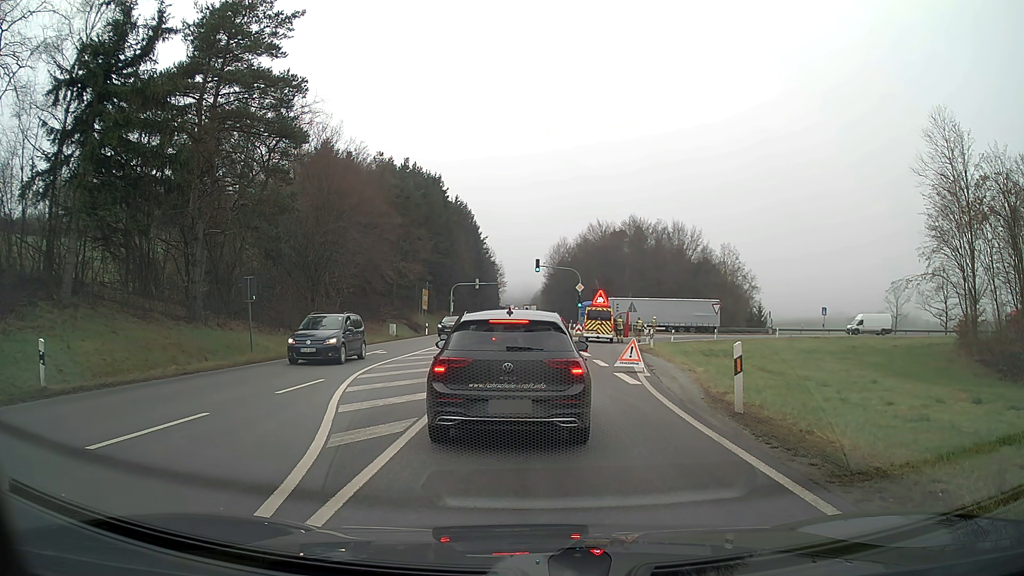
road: primary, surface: asphalt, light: Day
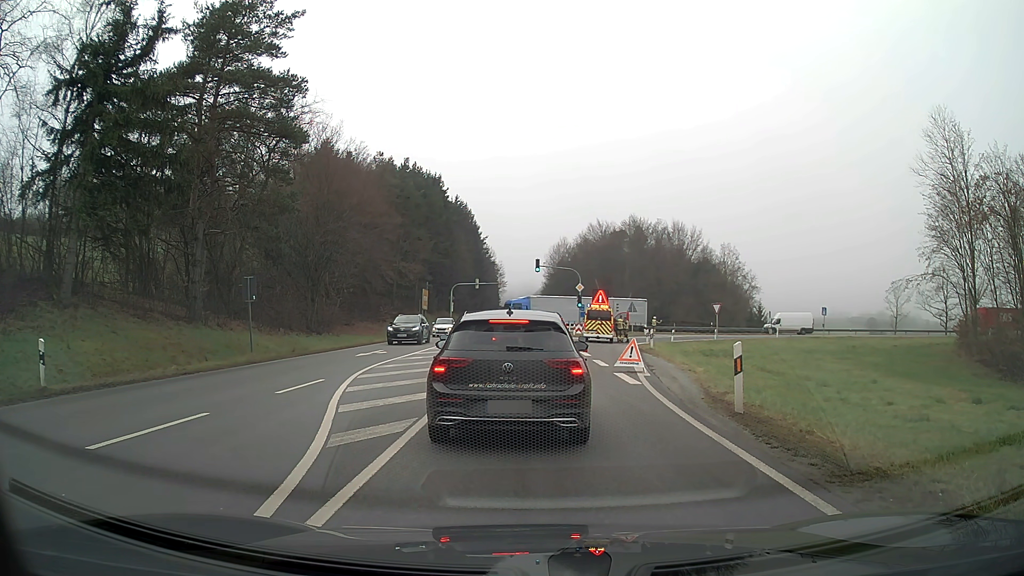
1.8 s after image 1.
(0.0, 0.0) m; 0°
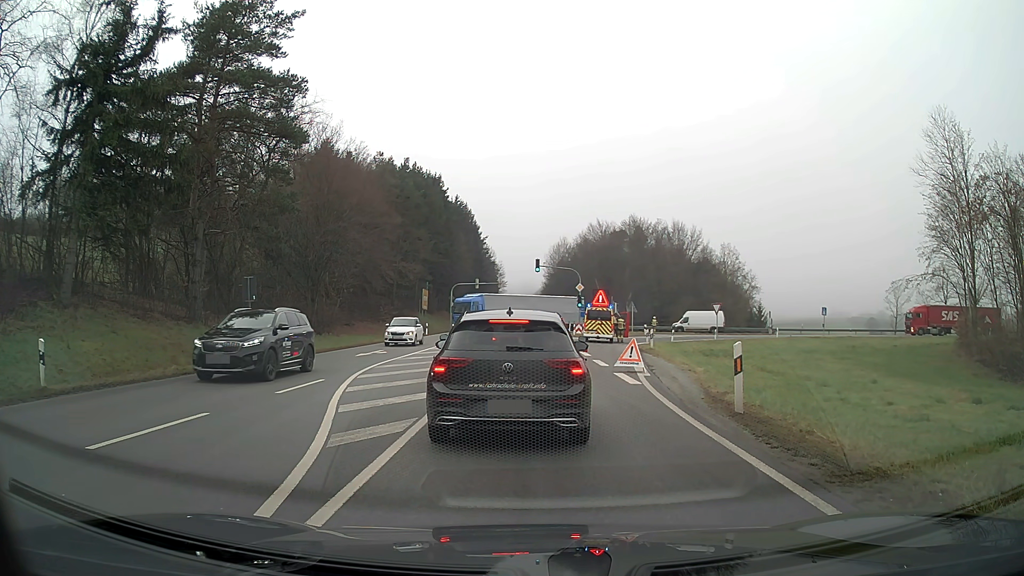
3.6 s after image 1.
(0.0, 0.0) m; 0°
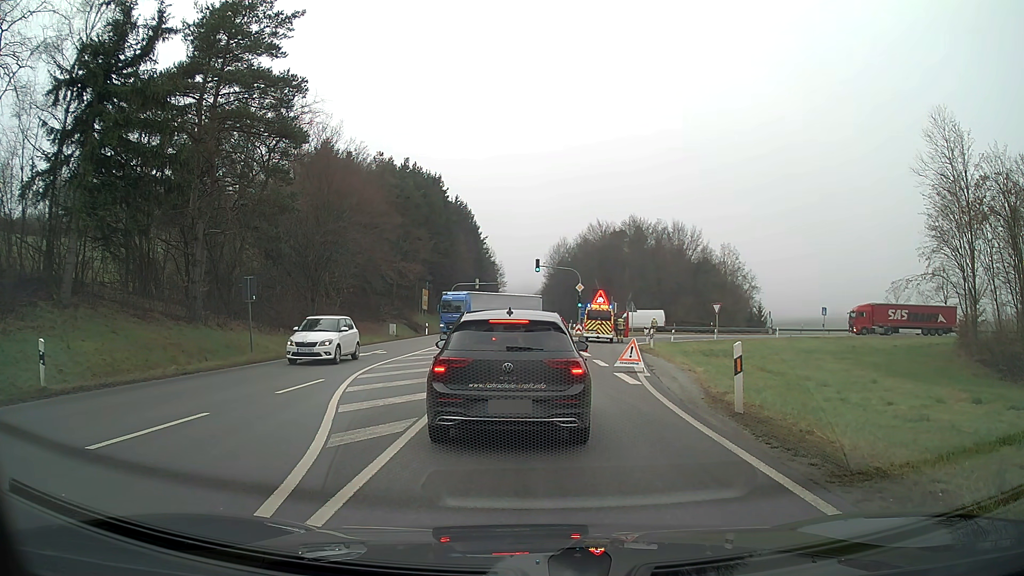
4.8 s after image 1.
(0.0, 0.0) m; 0°
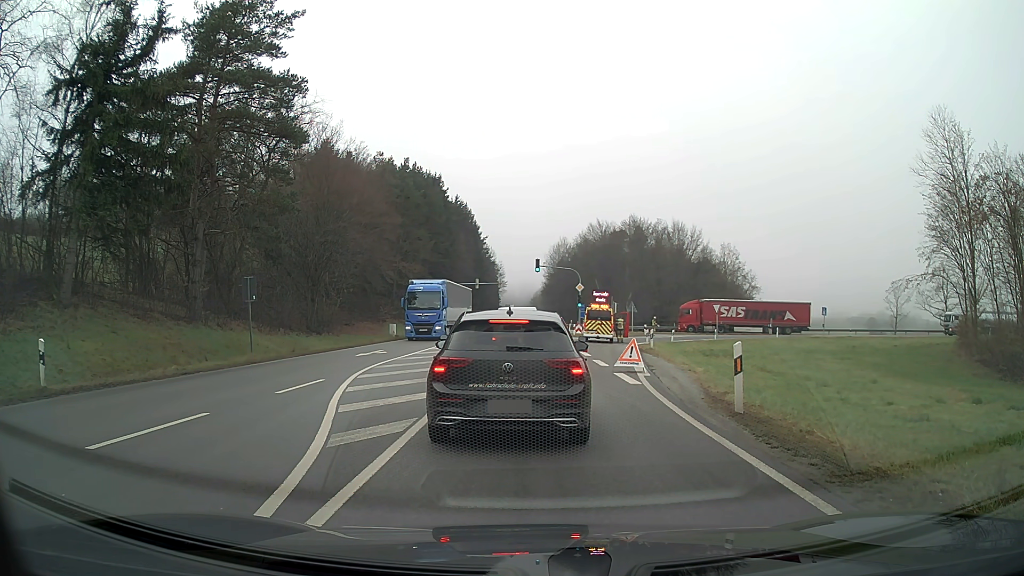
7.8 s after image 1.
(0.0, 0.0) m; 0°
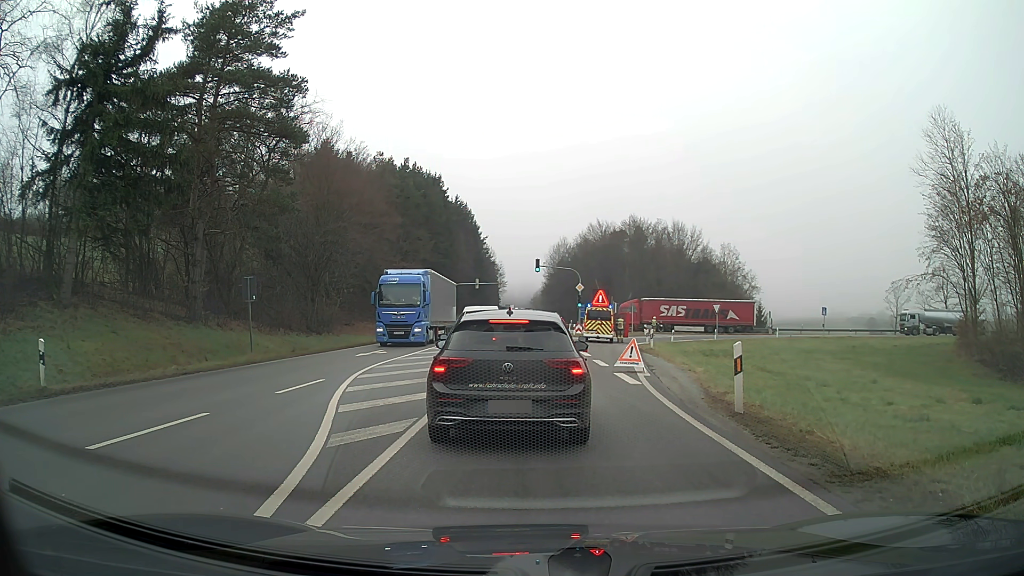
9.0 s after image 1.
(0.0, 0.0) m; 0°
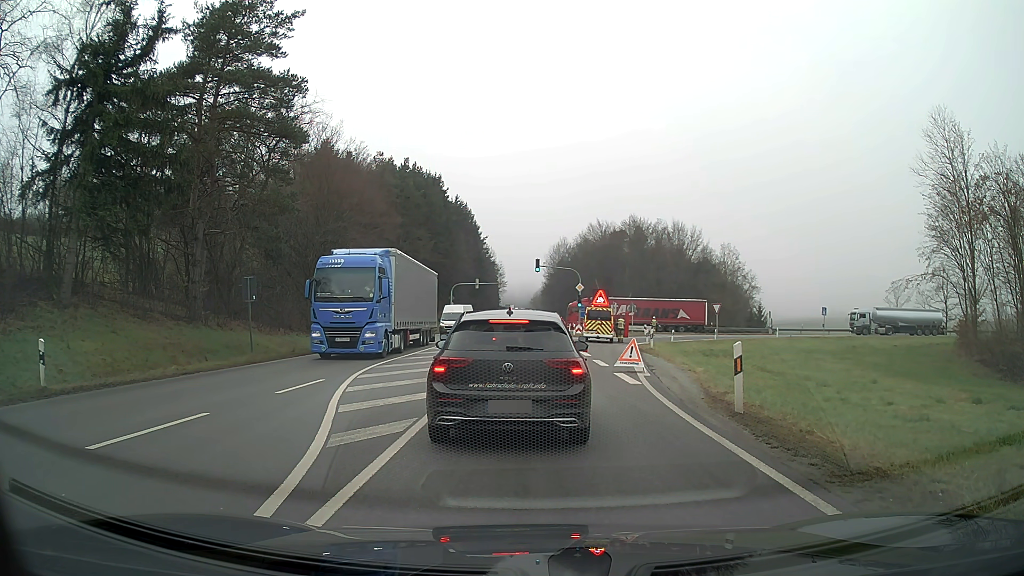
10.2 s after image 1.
(0.0, 0.0) m; 0°
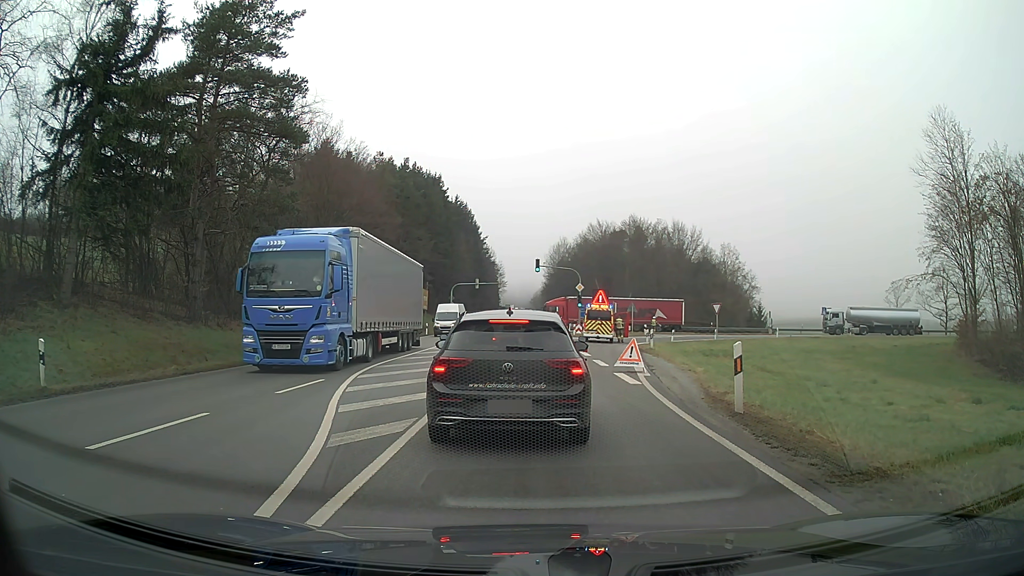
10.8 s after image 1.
(0.0, 0.0) m; 0°
